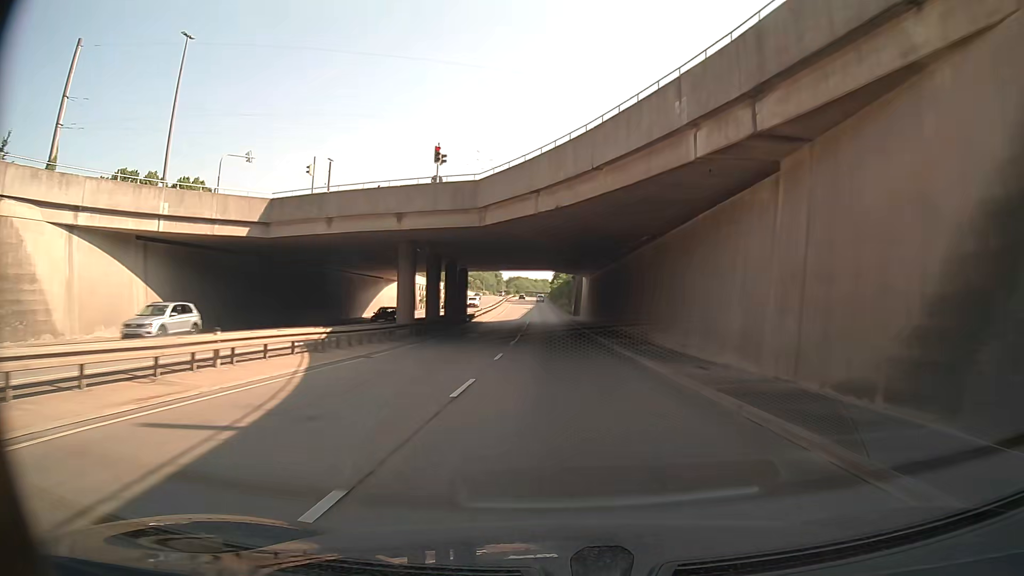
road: trunk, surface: asphalt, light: Day
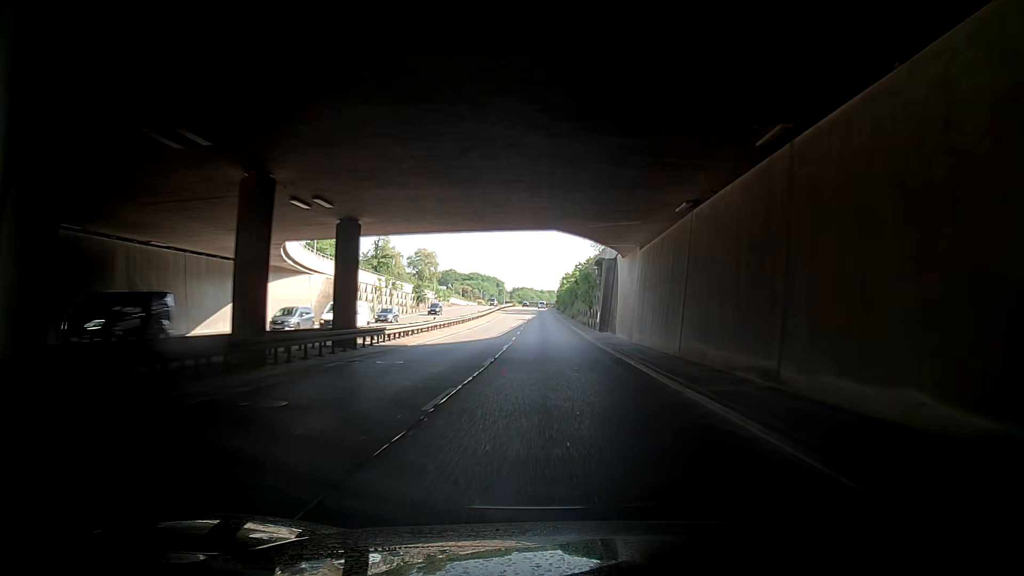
(-0.5, +37.3) m; -2°
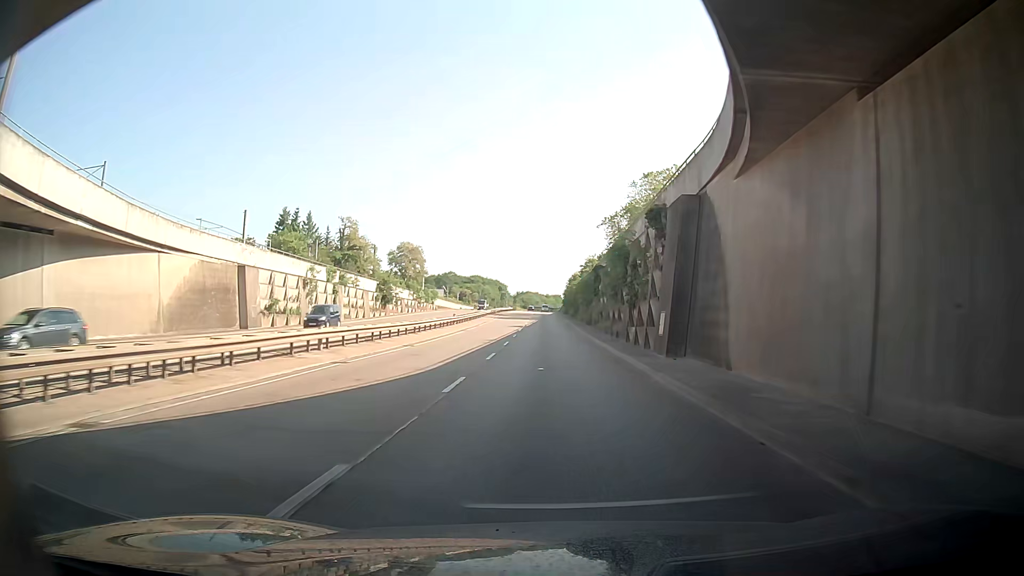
(-0.4, +24.8) m; -2°
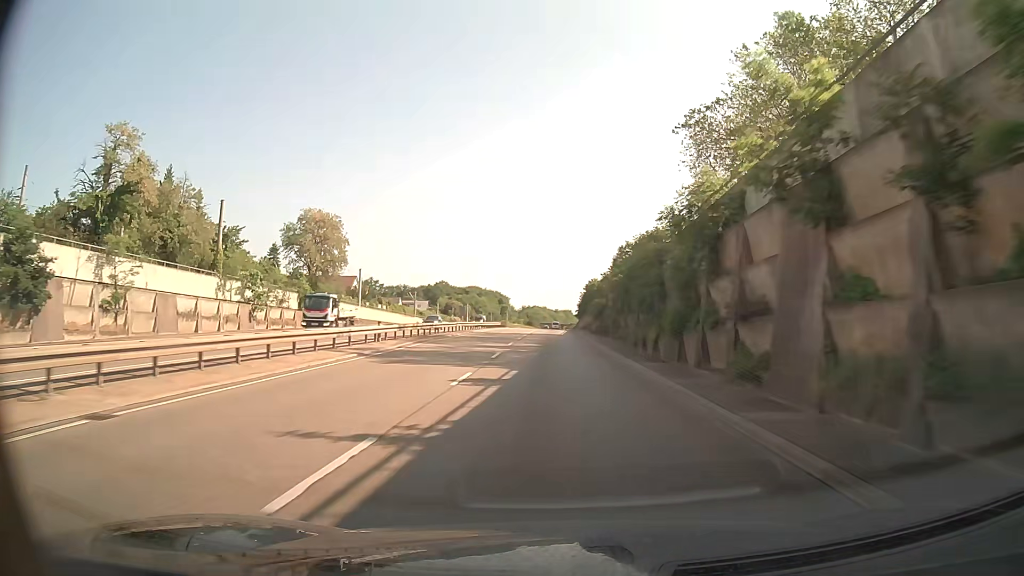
(+2.3, +61.6) m; +2°
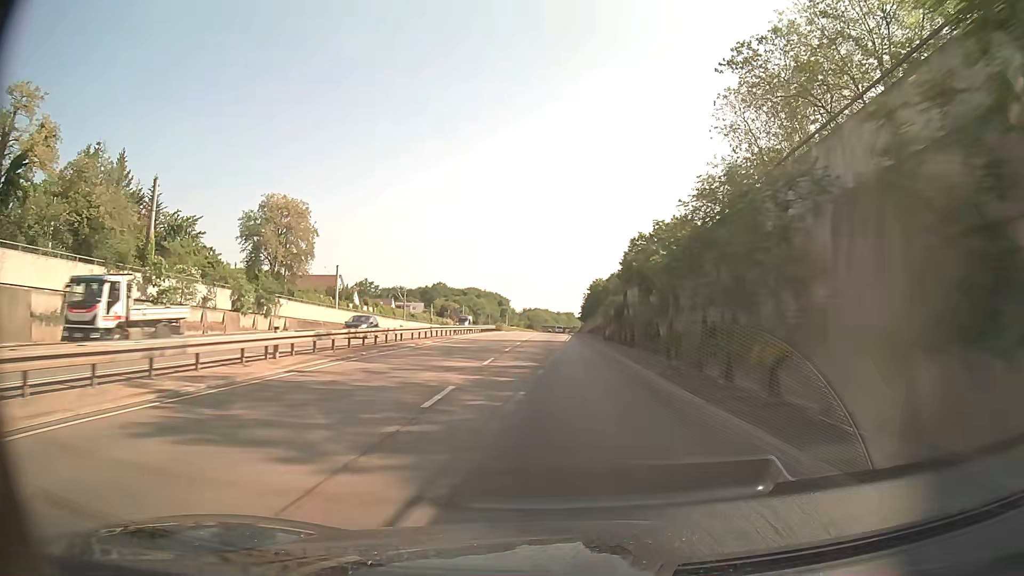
(0.0, +12.3) m; 0°
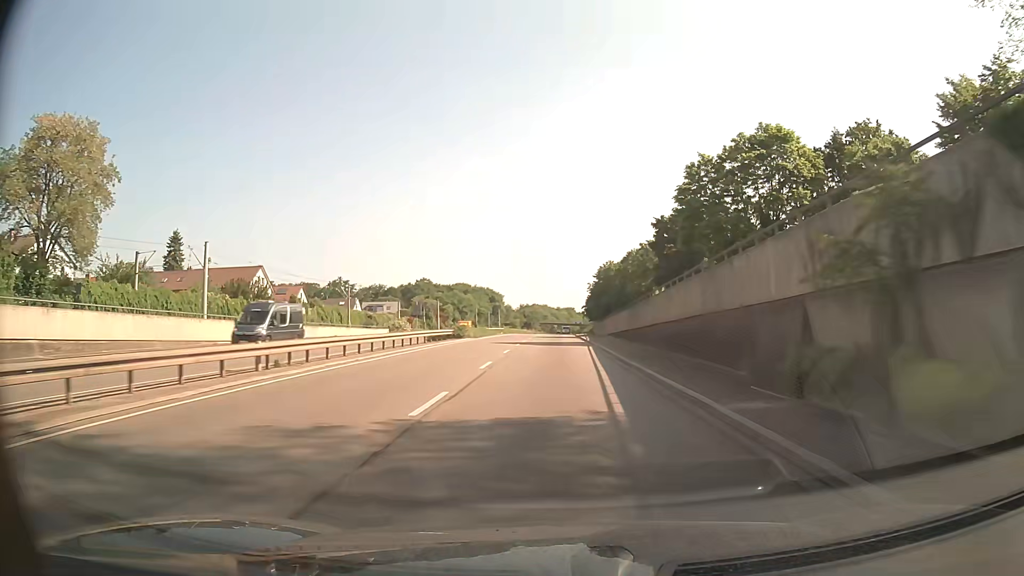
(0.0, +37.0) m; 0°
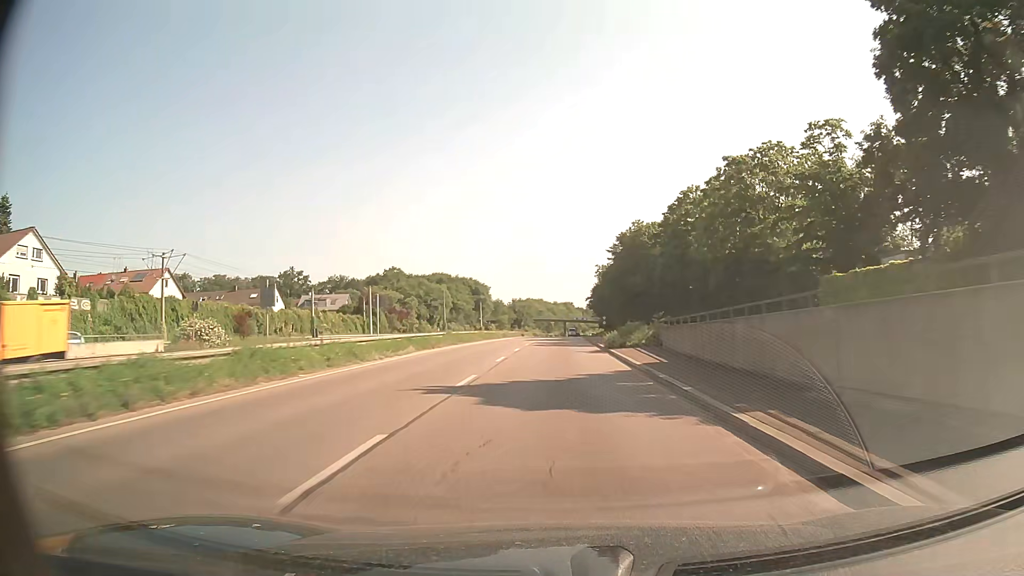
(+0.3, +49.7) m; 0°
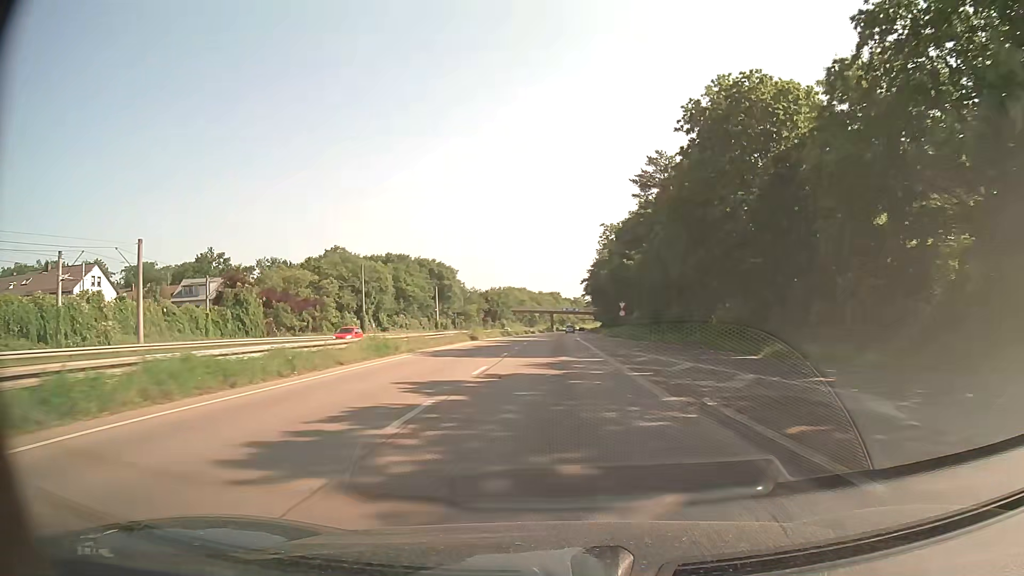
(+0.6, +50.1) m; +1°
(0, +10) (0, +20) (0, +30) (0, +40) (0, +50) (+1, +60) (+1, +70) (+1, +80) (+1, +90) (+2, +100) m
